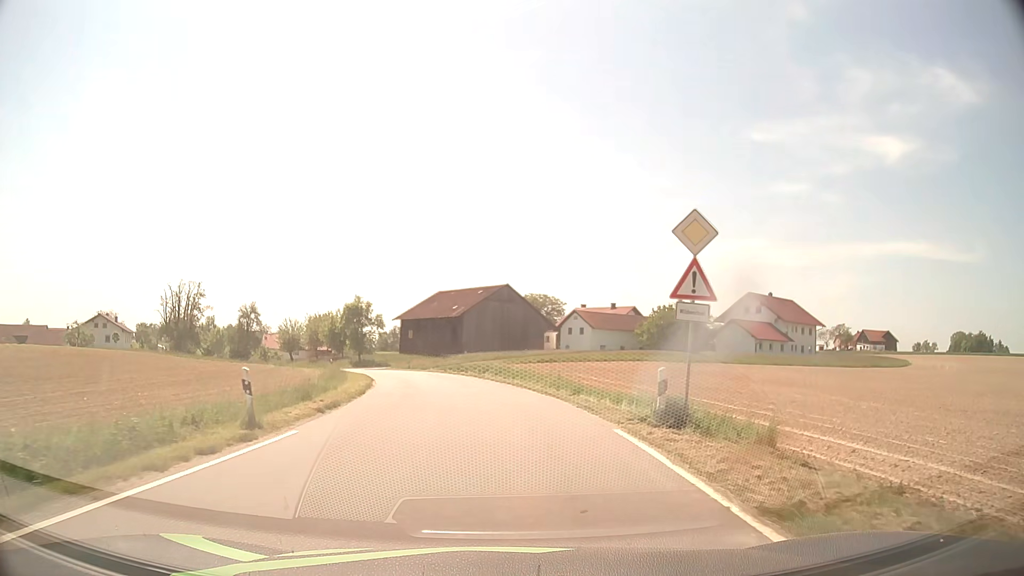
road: tertiary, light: Day
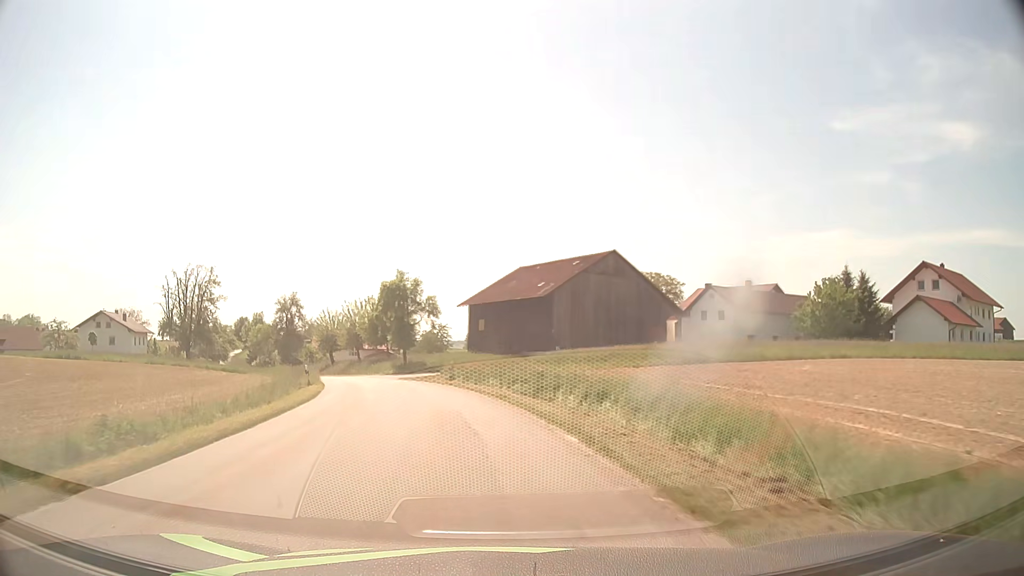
(-1.1, +28.4) m; -7°
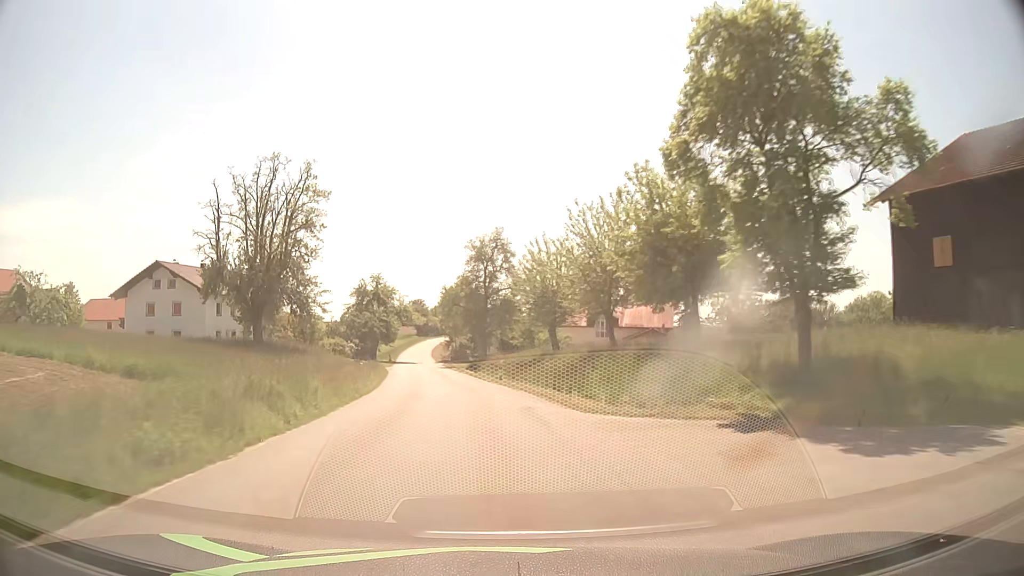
(-10.2, +48.3) m; -21°
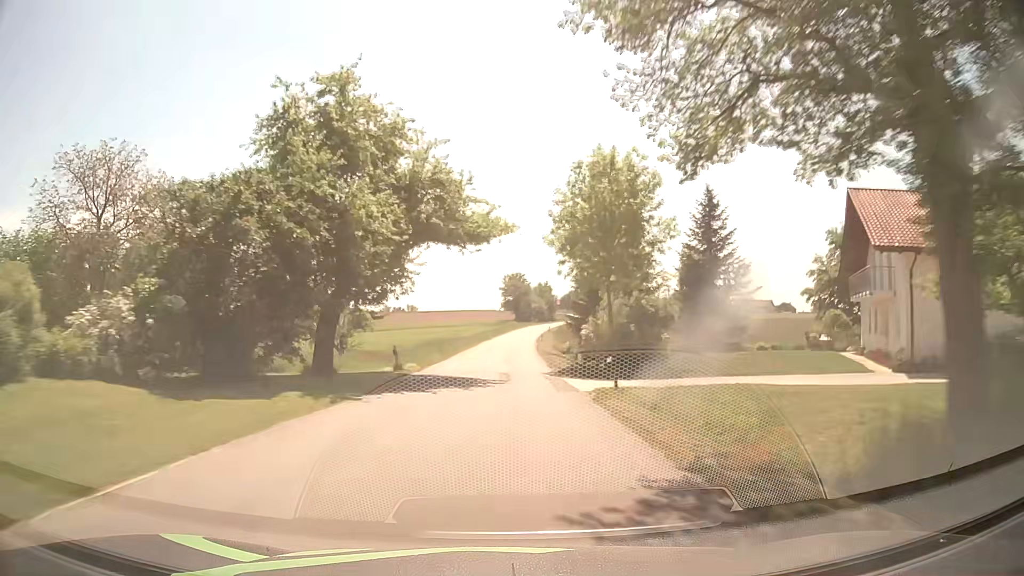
(-6.8, +59.5) m; -9°
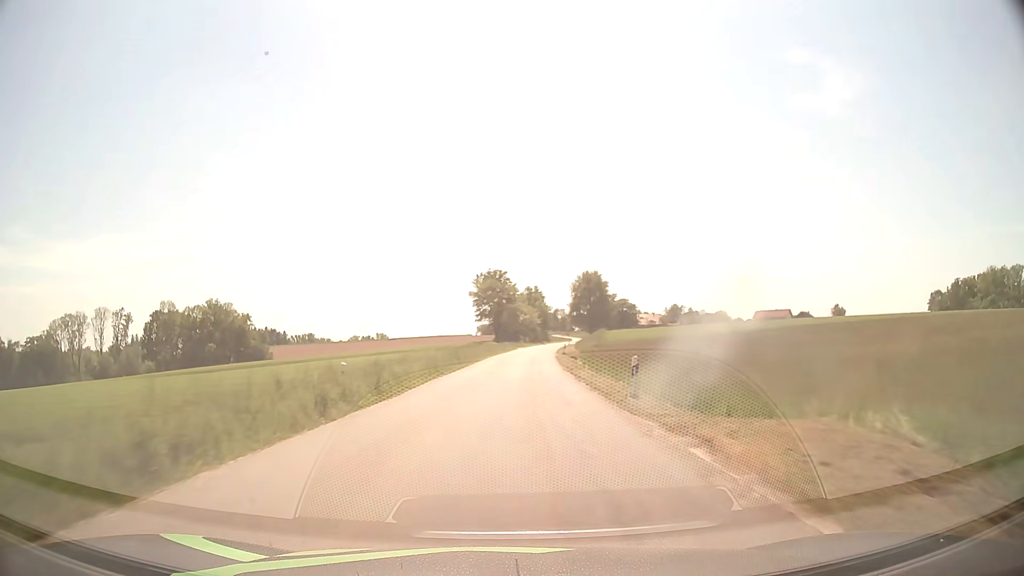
(+0.2, +58.8) m; +1°
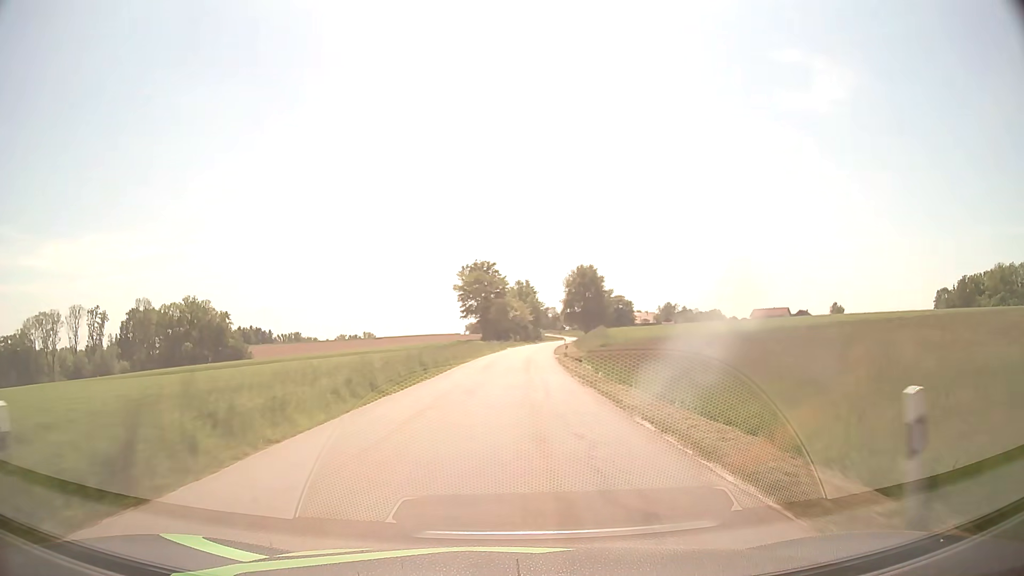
(+0.1, +11.7) m; +1°
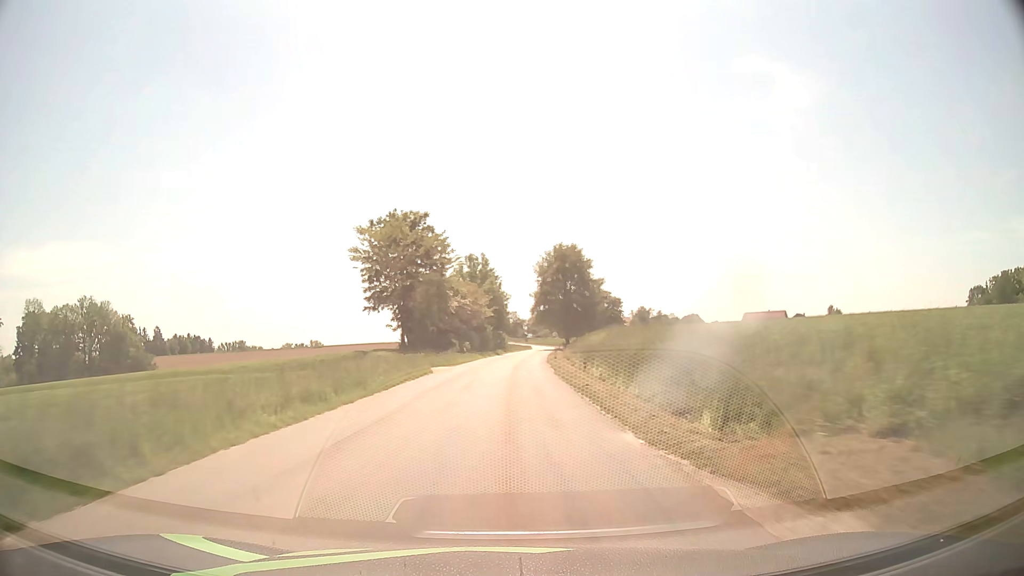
(+1.6, +46.9) m; +4°
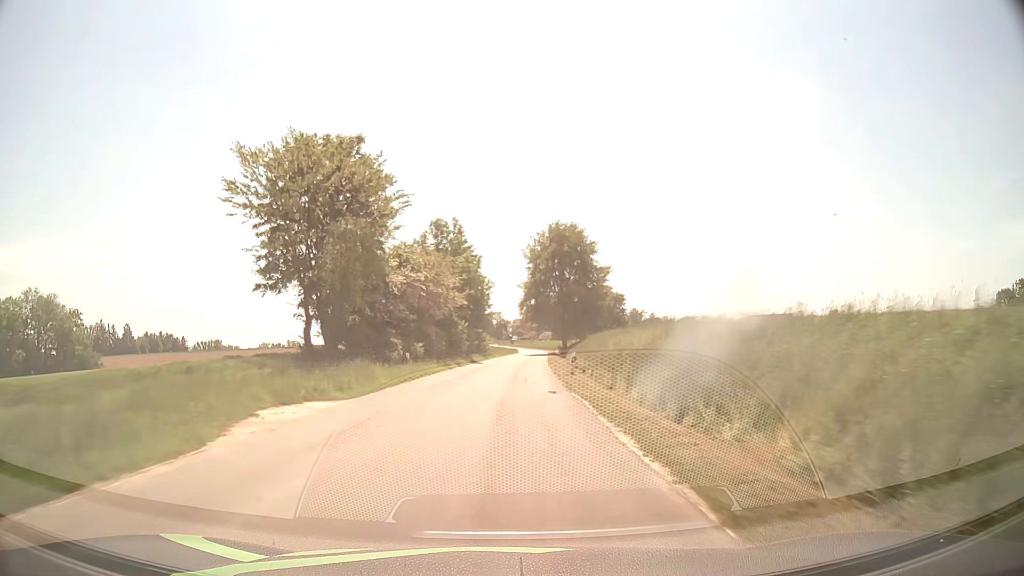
(+0.3, +23.5) m; +1°
(0, +10) (0, +20) (0, +30) (+1, +40) (+1, +50) (+2, +60) (+2, +70) (+3, +80) (+4, +90) (+4, +100) m
